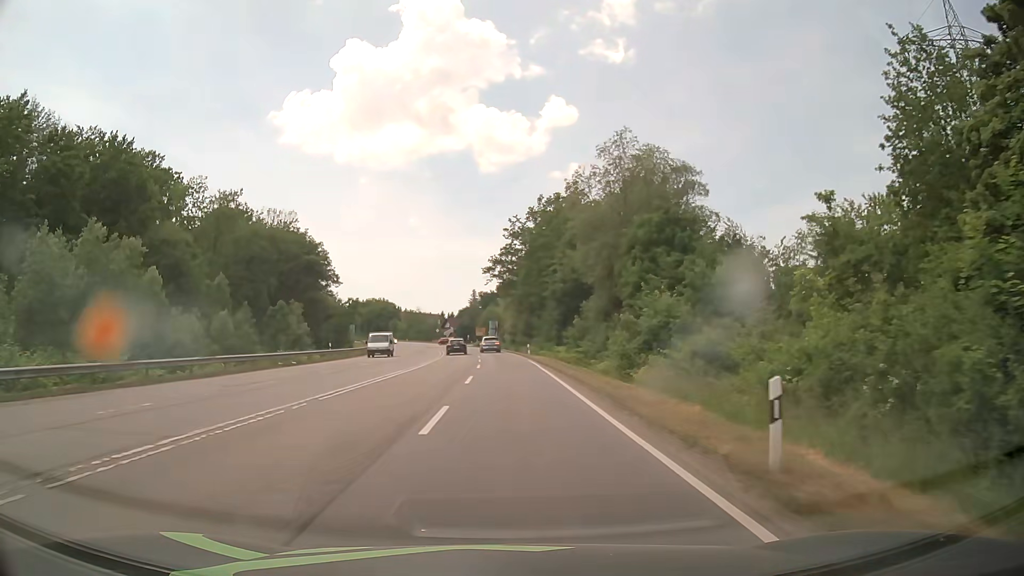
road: secondary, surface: asphalt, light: Day
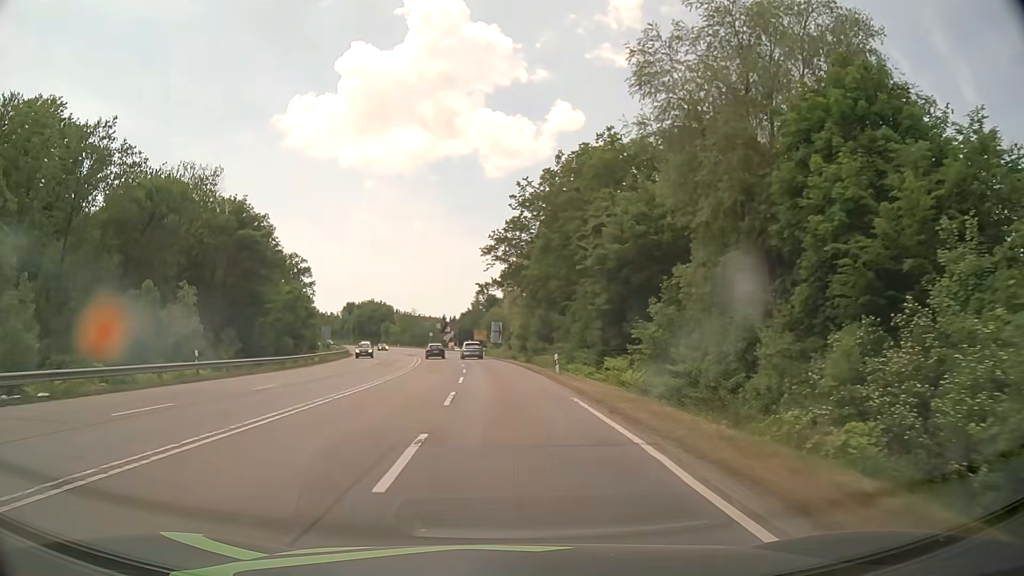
(-0.1, +25.9) m; -1°
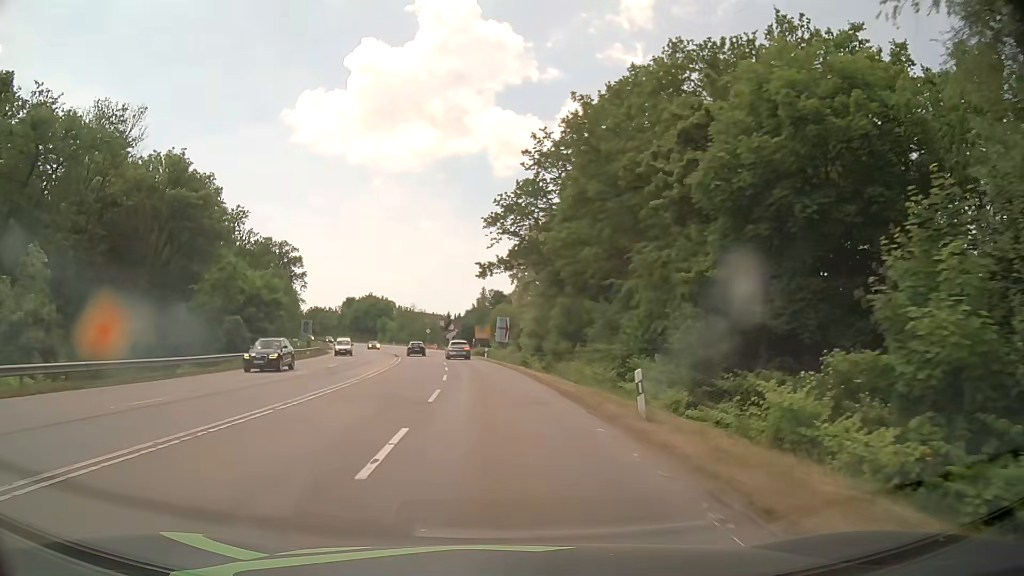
(0.0, +17.2) m; 0°
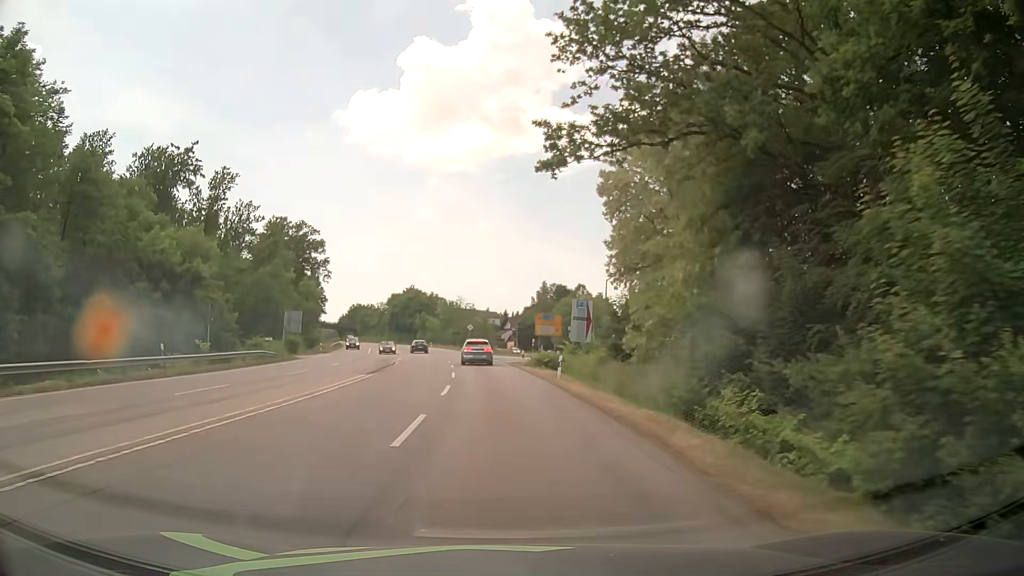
(-1.5, +34.1) m; -5°
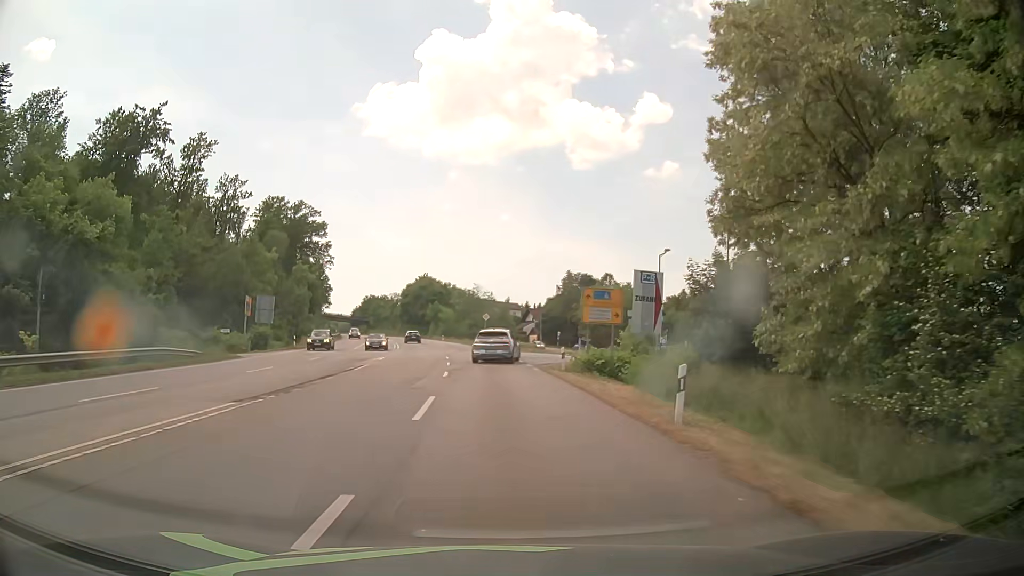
(-0.4, +16.2) m; -2°
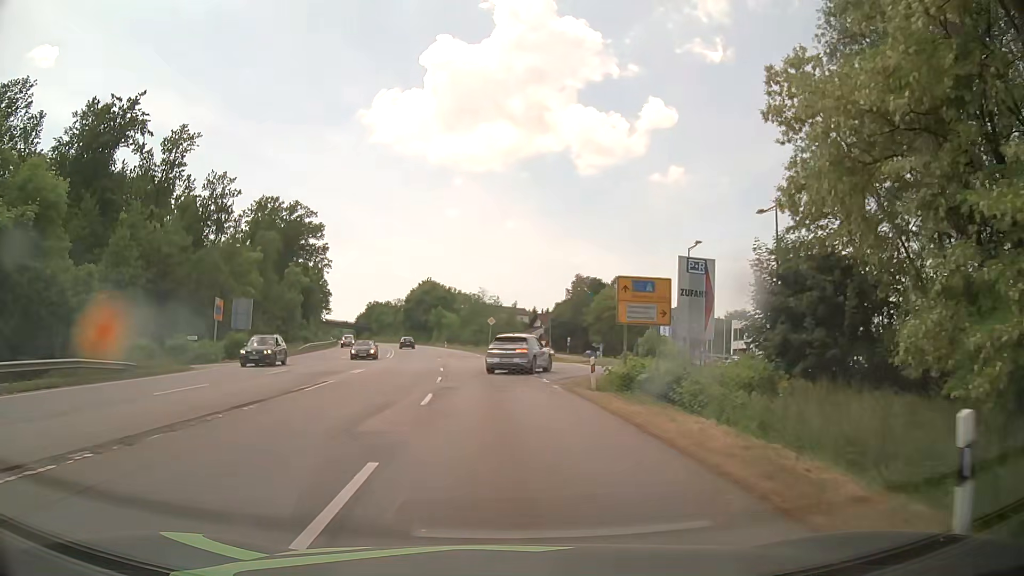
(-0.1, +7.3) m; -1°
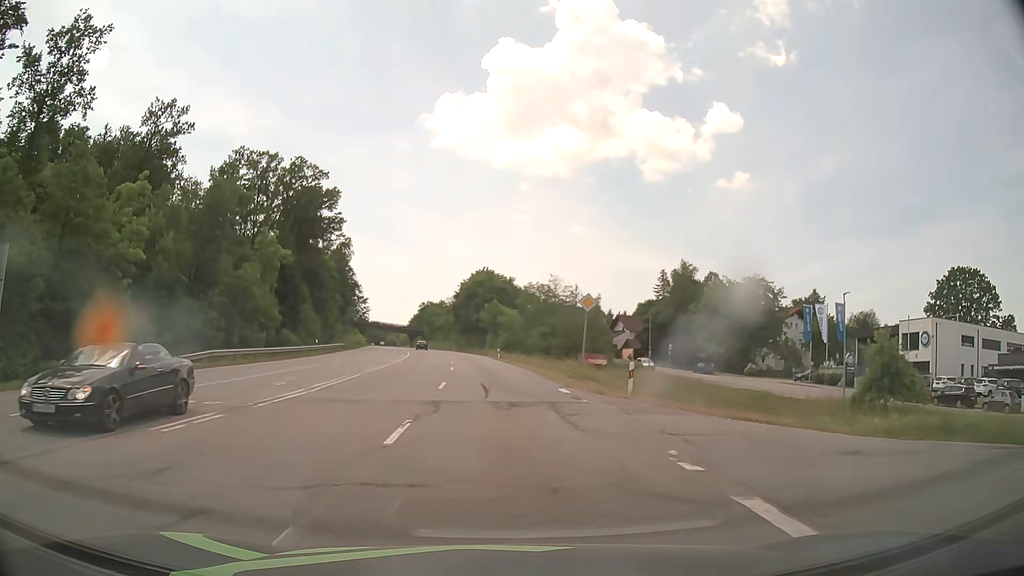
(-2.2, +37.1) m; -6°
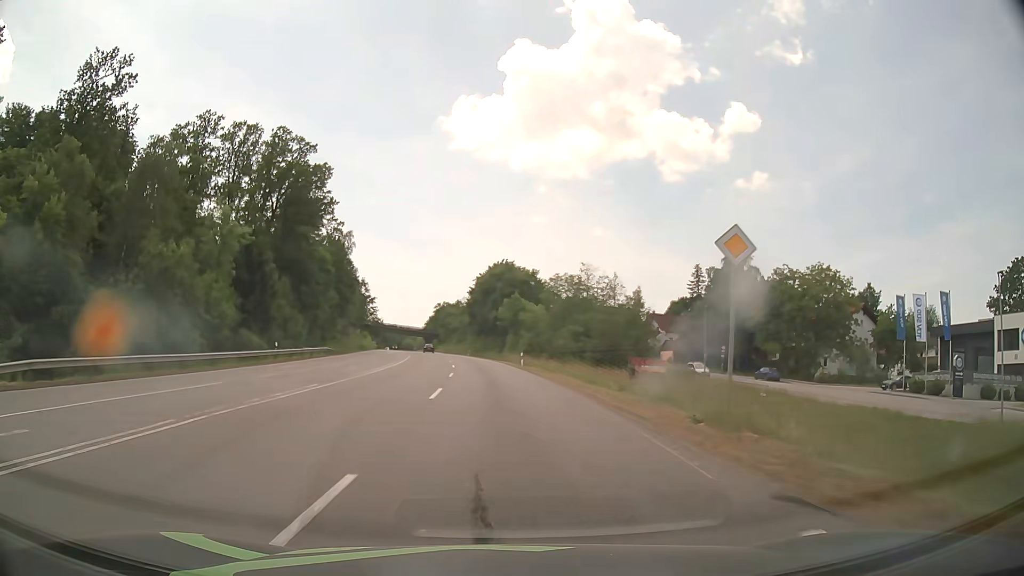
(-0.3, +16.8) m; -2°
(0, +10) (0, +20) (-1, +30) (-1, +40) (-2, +50) (-3, +60) (-4, +70) (-5, +80) (-6, +90) (-8, +100) m
